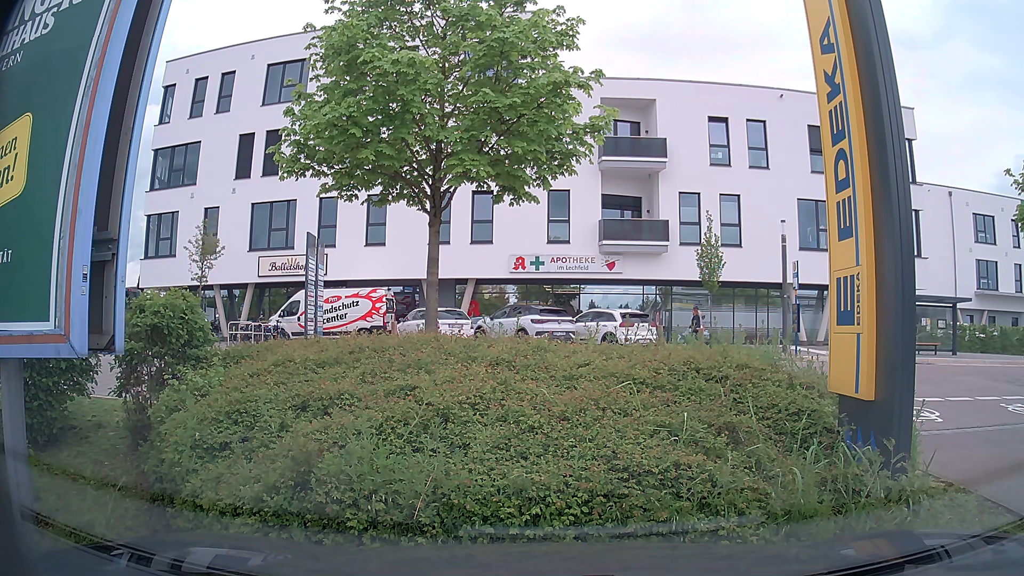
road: service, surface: asphalt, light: Day
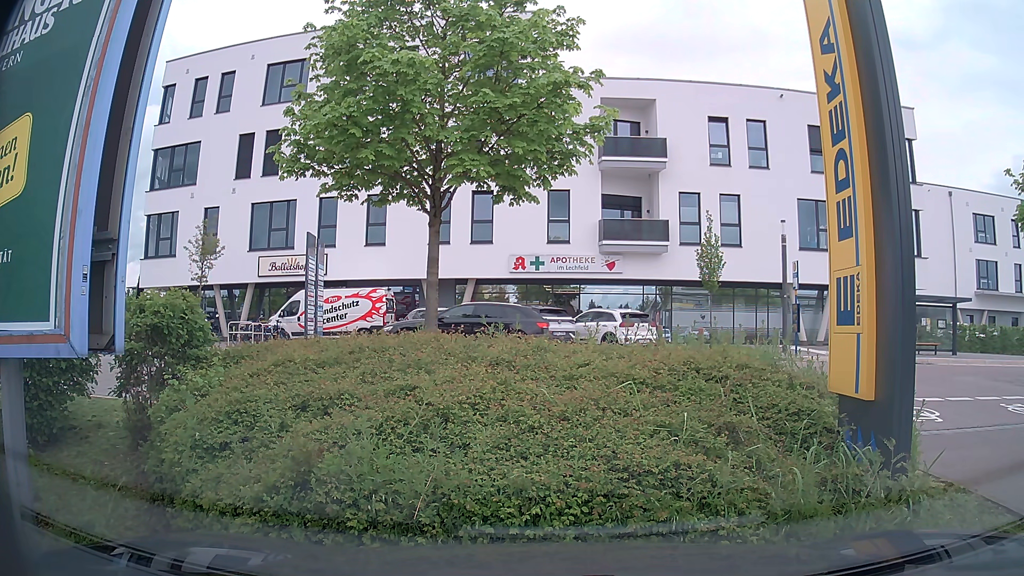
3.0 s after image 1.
(0.0, 0.0) m; 0°
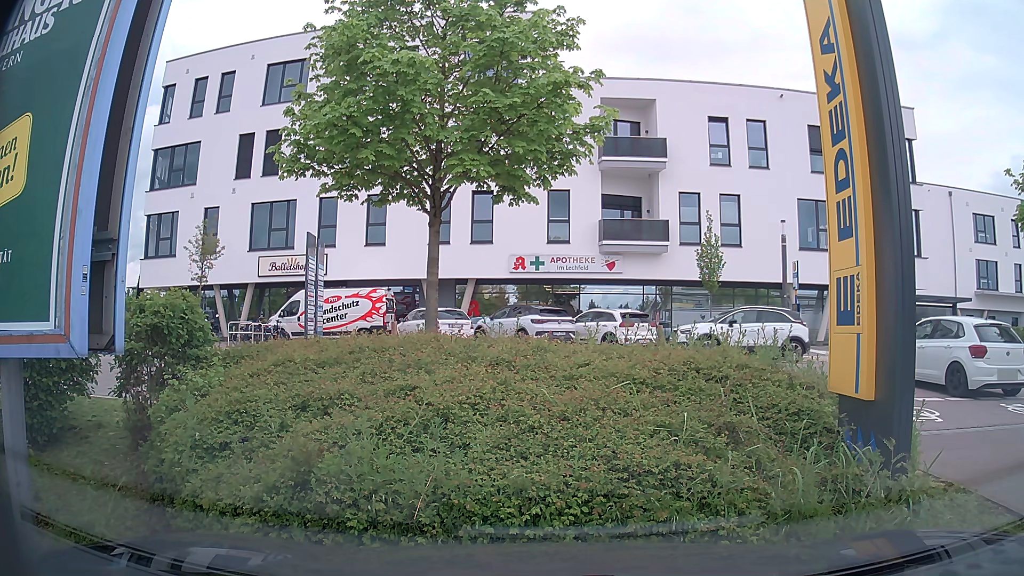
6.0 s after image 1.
(0.0, 0.0) m; 0°
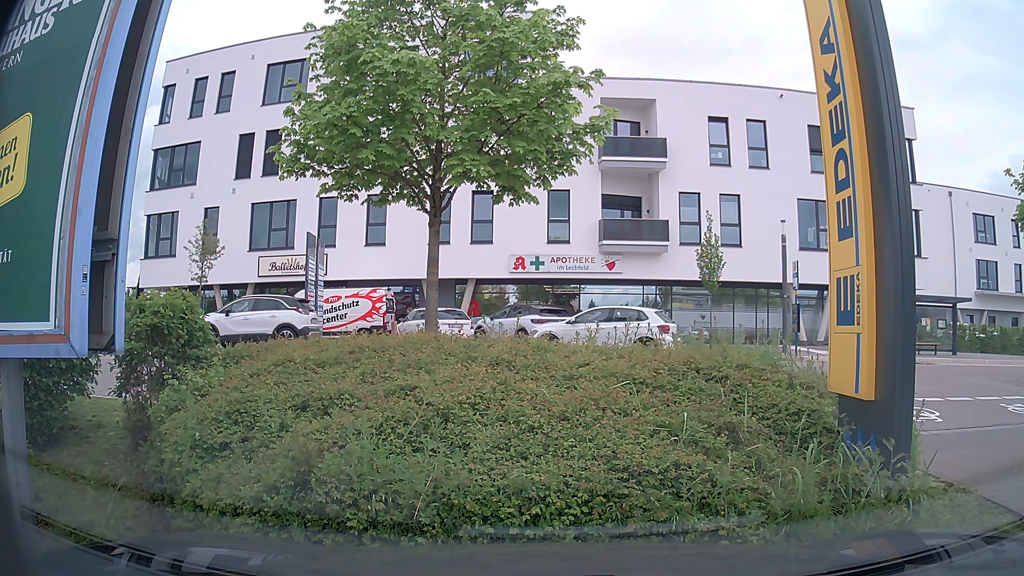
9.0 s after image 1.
(0.0, 0.0) m; 0°
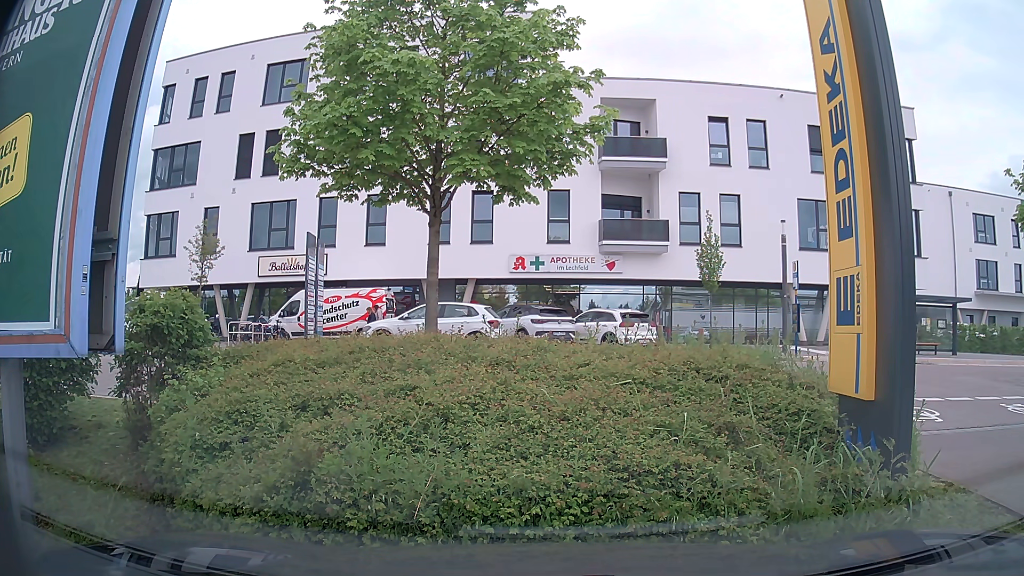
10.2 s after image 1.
(0.0, 0.0) m; 0°
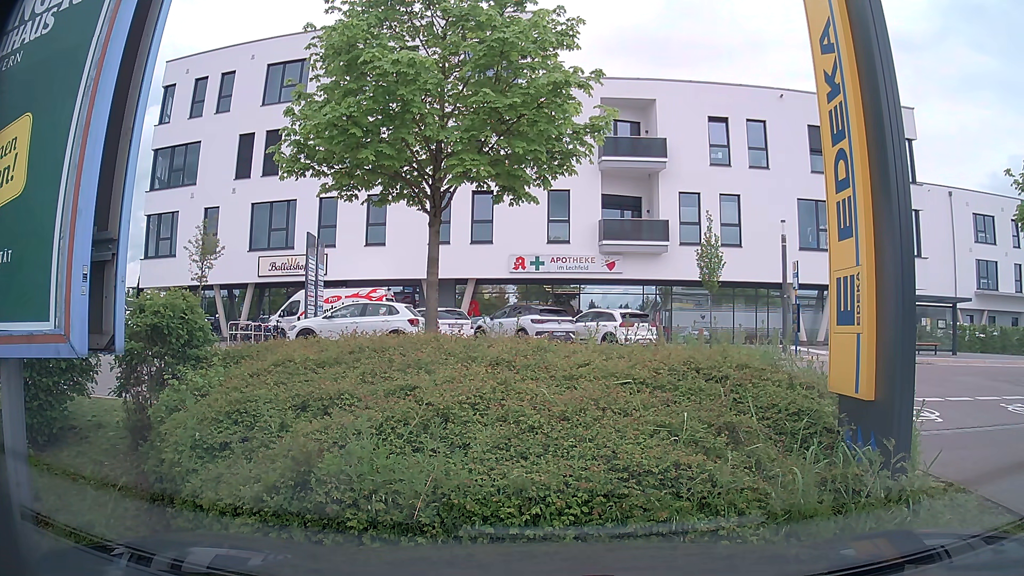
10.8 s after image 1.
(0.0, 0.0) m; 0°
